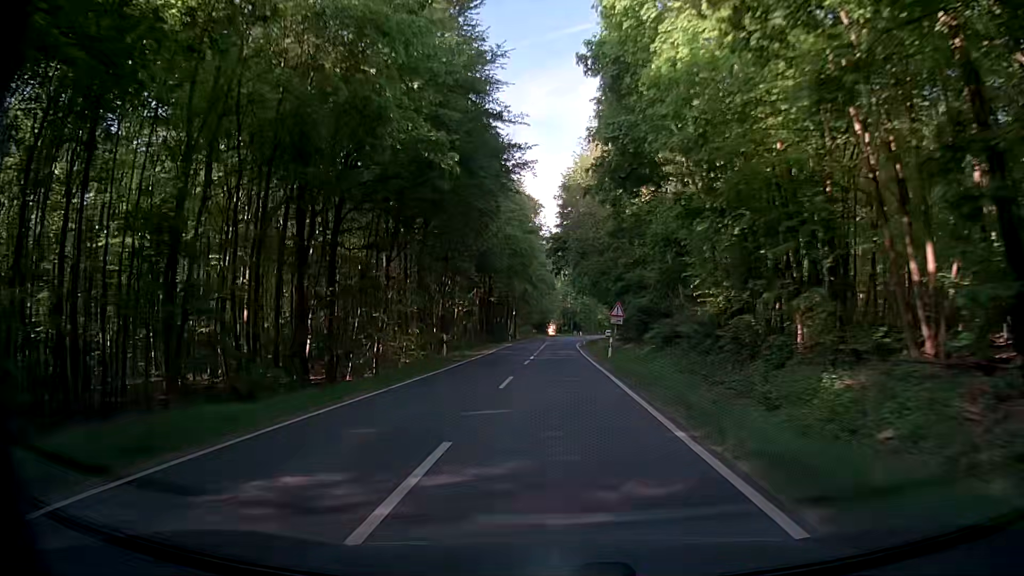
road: secondary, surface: asphalt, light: Day
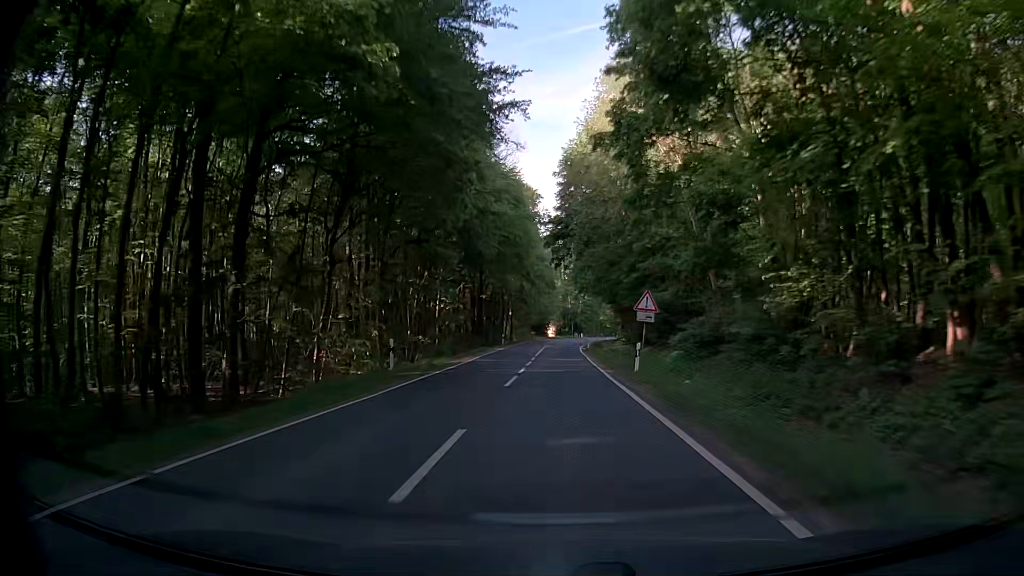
(+0.1, +10.8) m; +1°
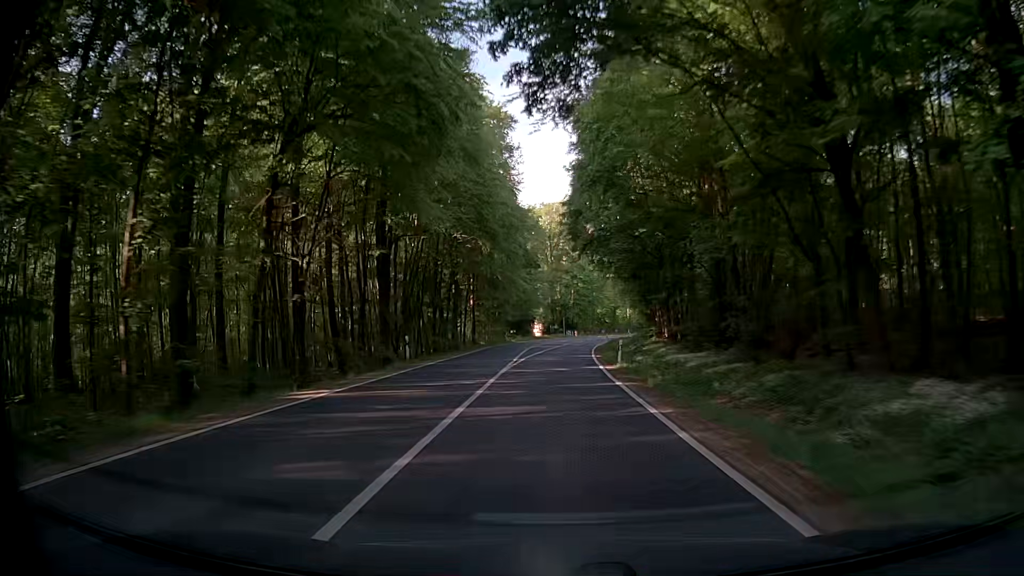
(+0.3, +42.9) m; 0°
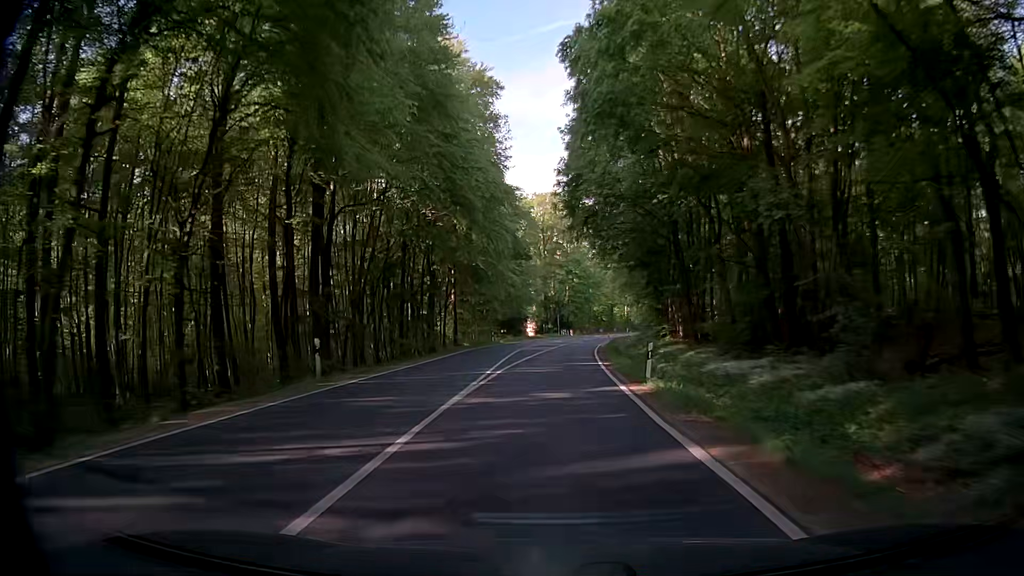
(+0.1, +10.7) m; +1°
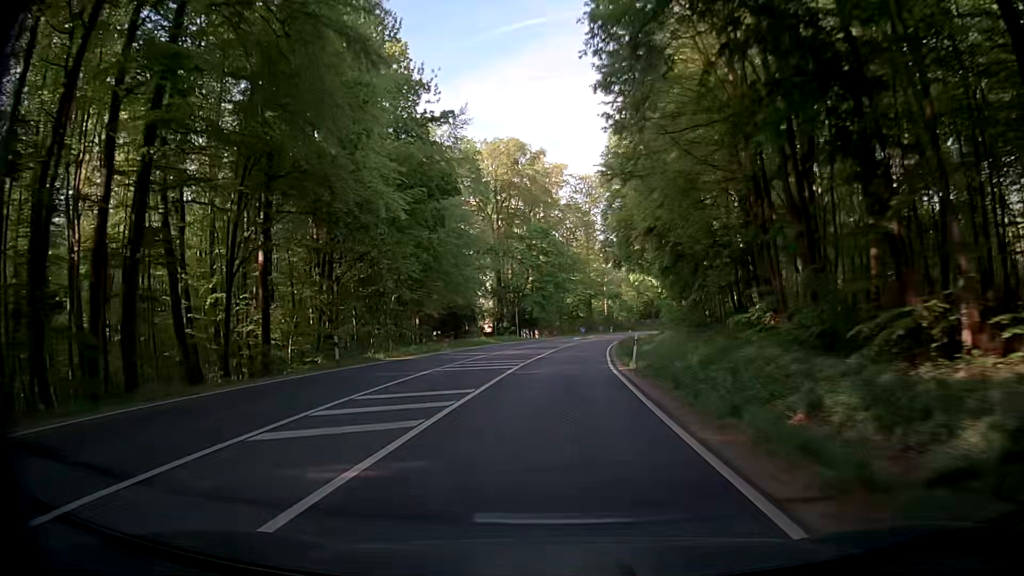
(+1.1, +42.8) m; +3°
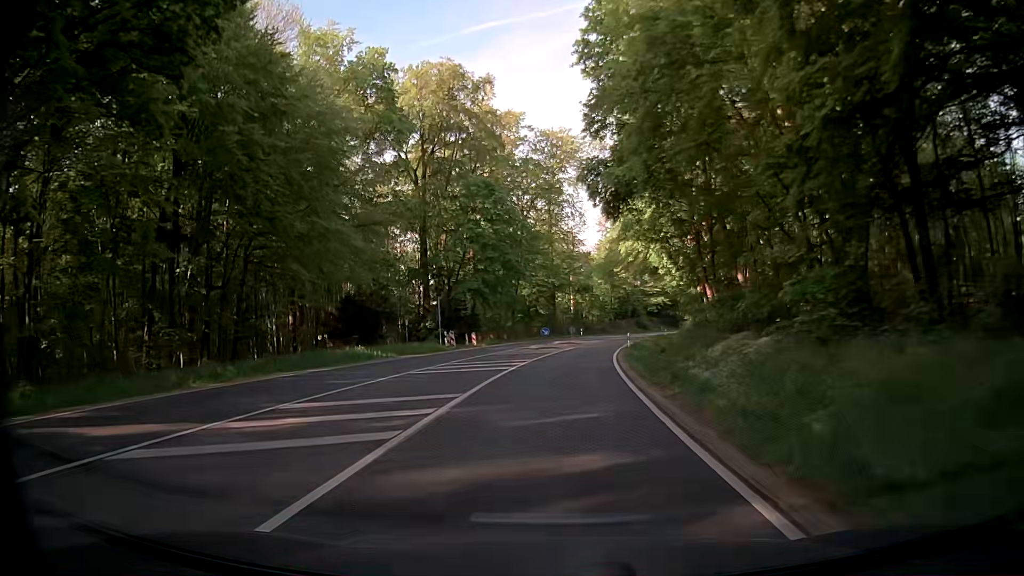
(+0.9, +32.1) m; +5°
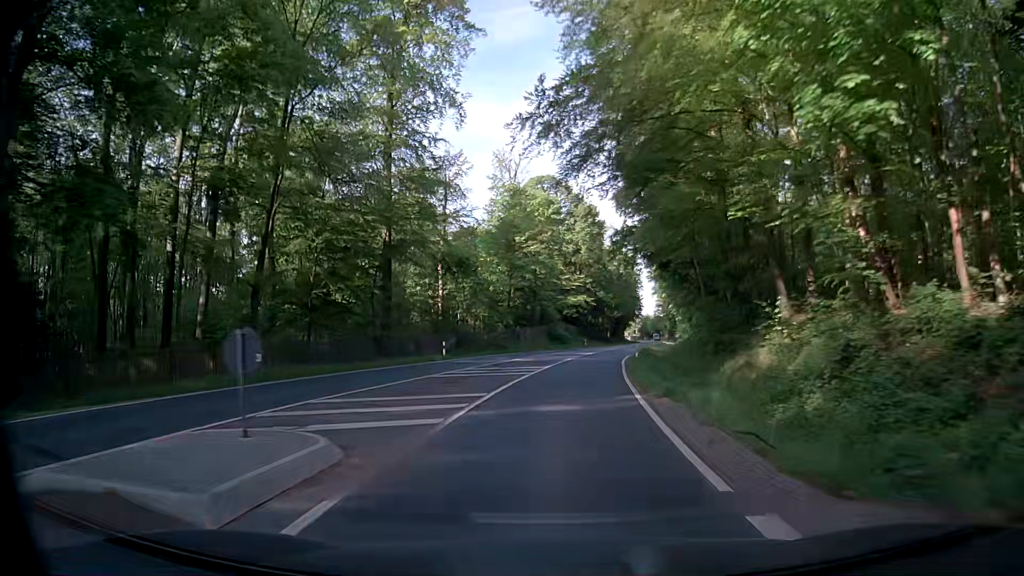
(+3.4, +53.1) m; +9°
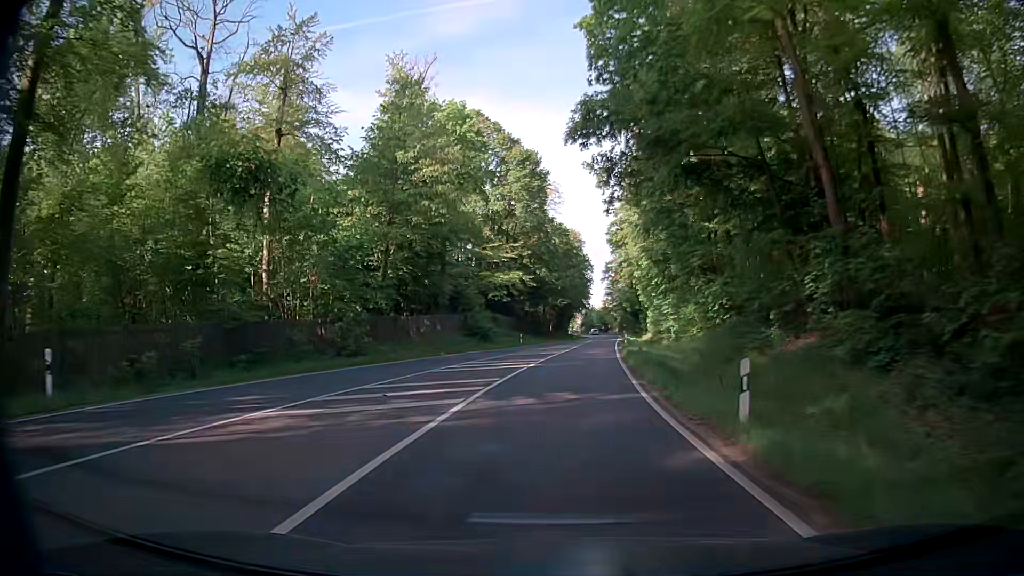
(+1.3, +31.8) m; +5°
(0, +10) (0, +20) (+1, +30) (+2, +40) (+3, +50) (+4, +60) (+5, +70) (+6, +80) (+7, +90) (+7, +100) m
